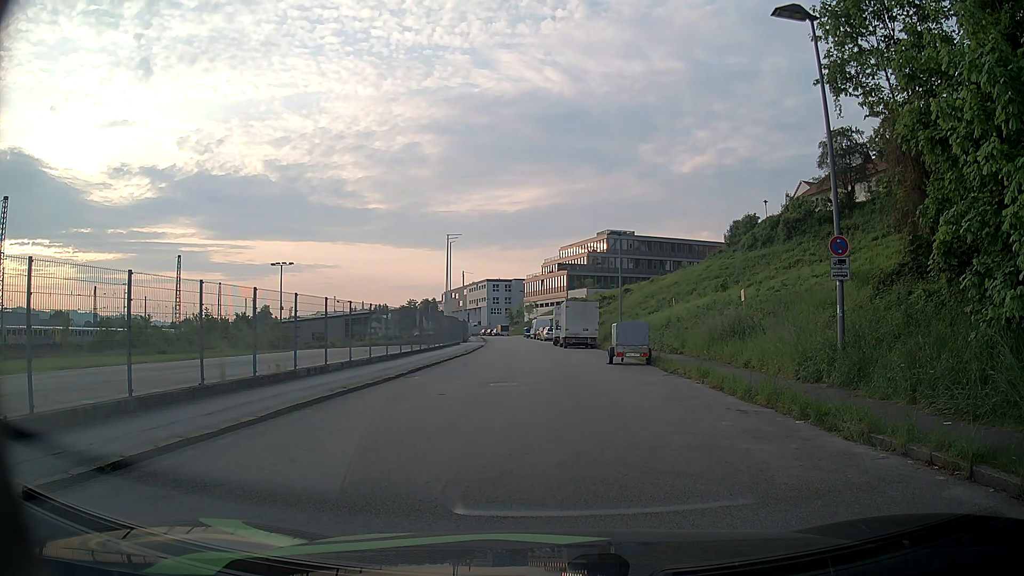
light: Day
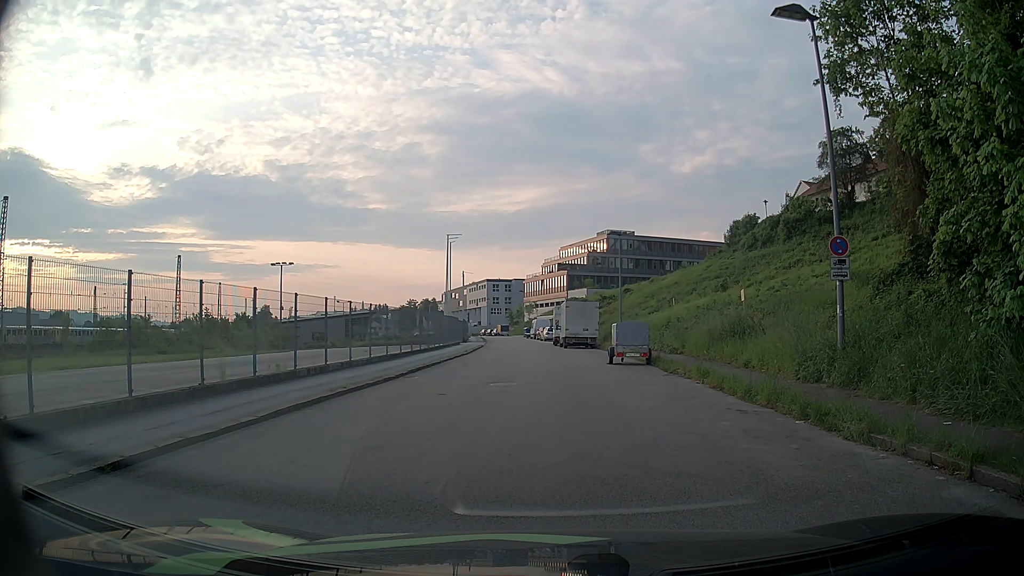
(0.0, 0.0) m; 0°
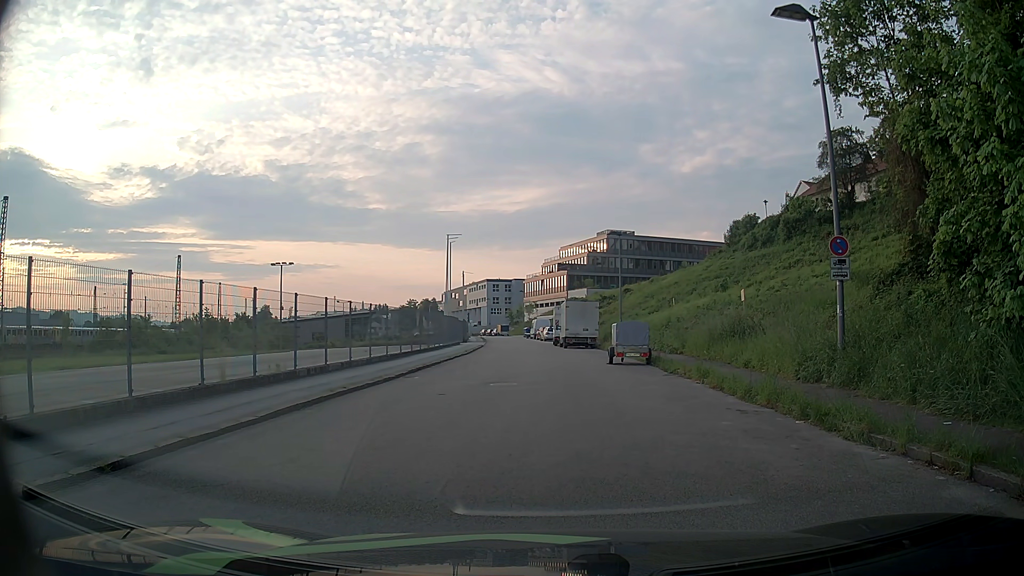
(0.0, 0.0) m; 0°
